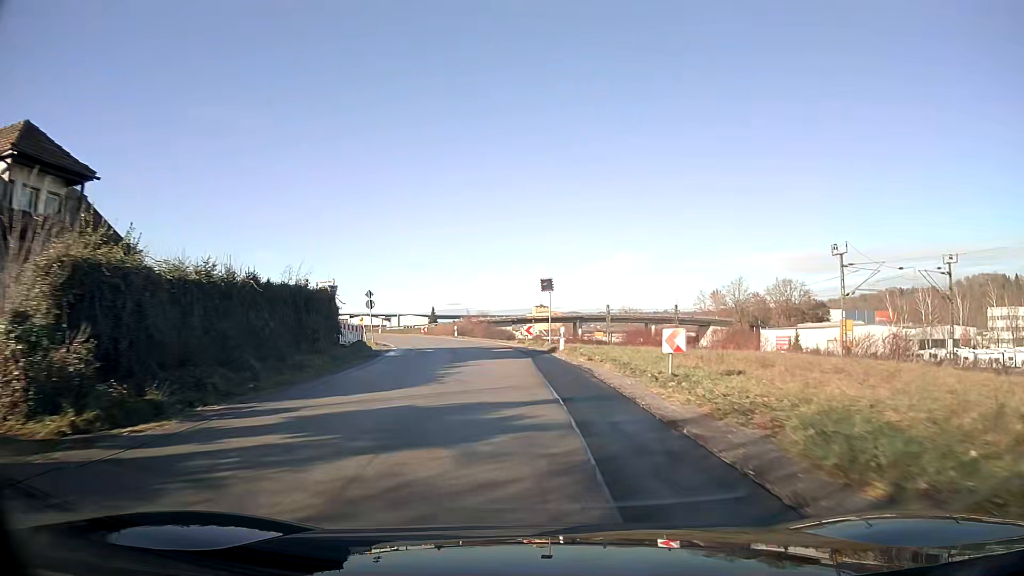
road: unclassified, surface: asphalt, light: Day
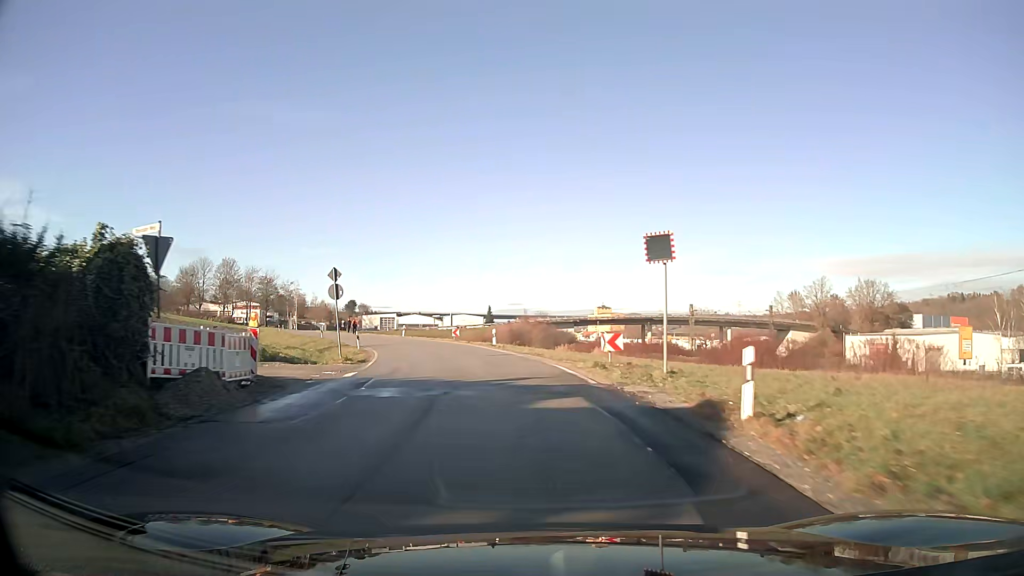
(-0.6, +18.2) m; -5°
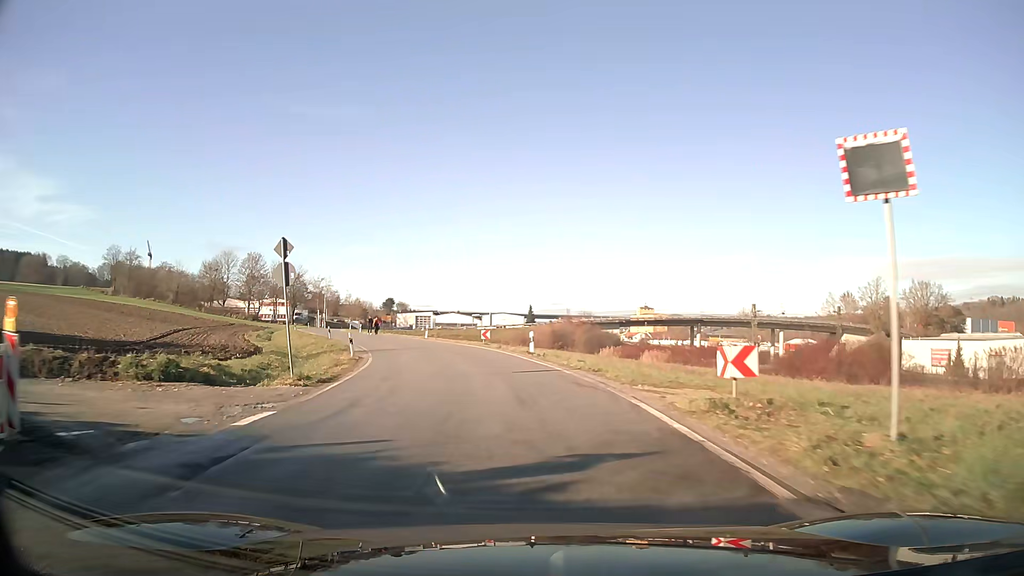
(-0.3, +9.0) m; -3°
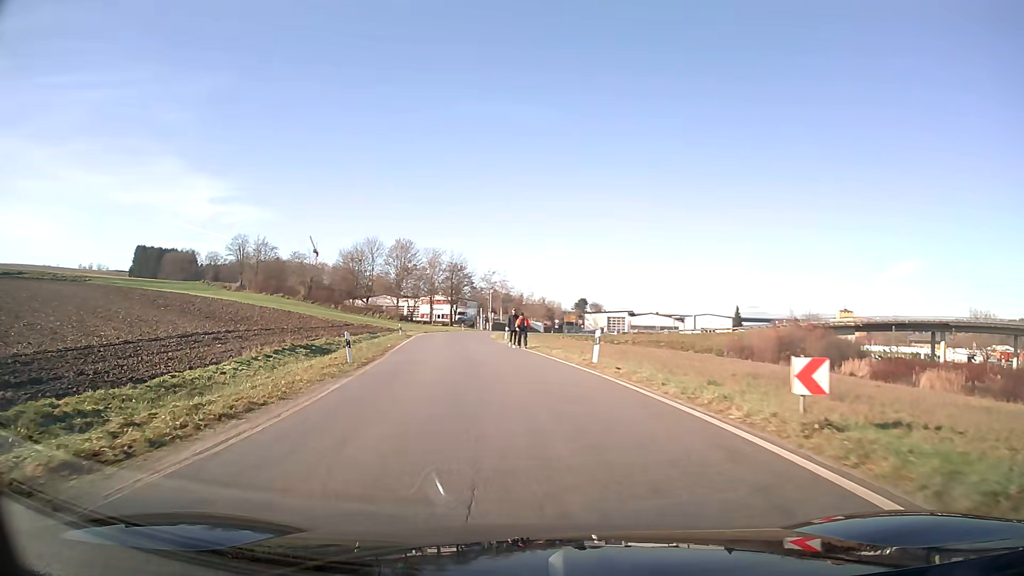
(-3.7, +29.9) m; -18°
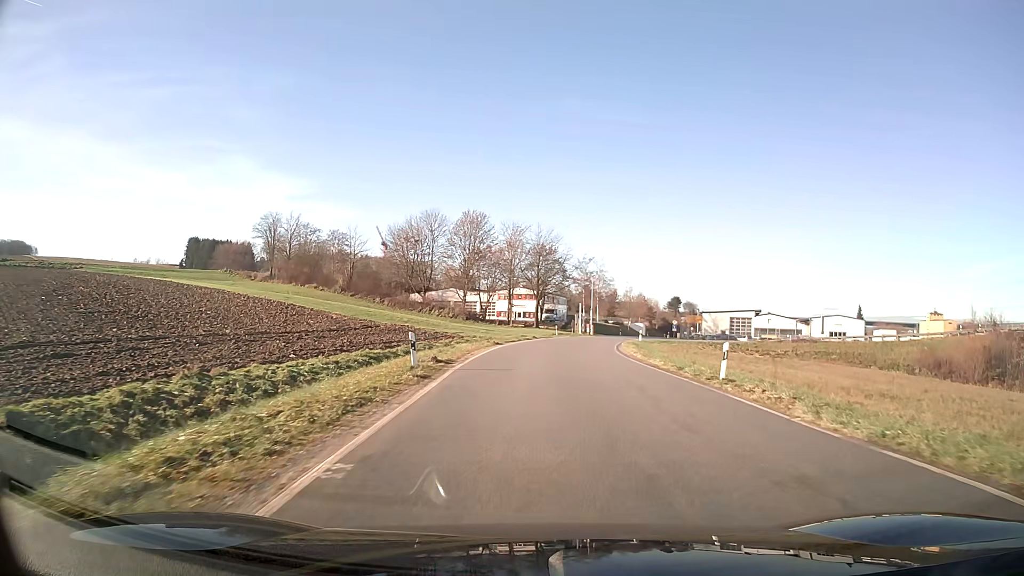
(-3.5, +34.0) m; -3°
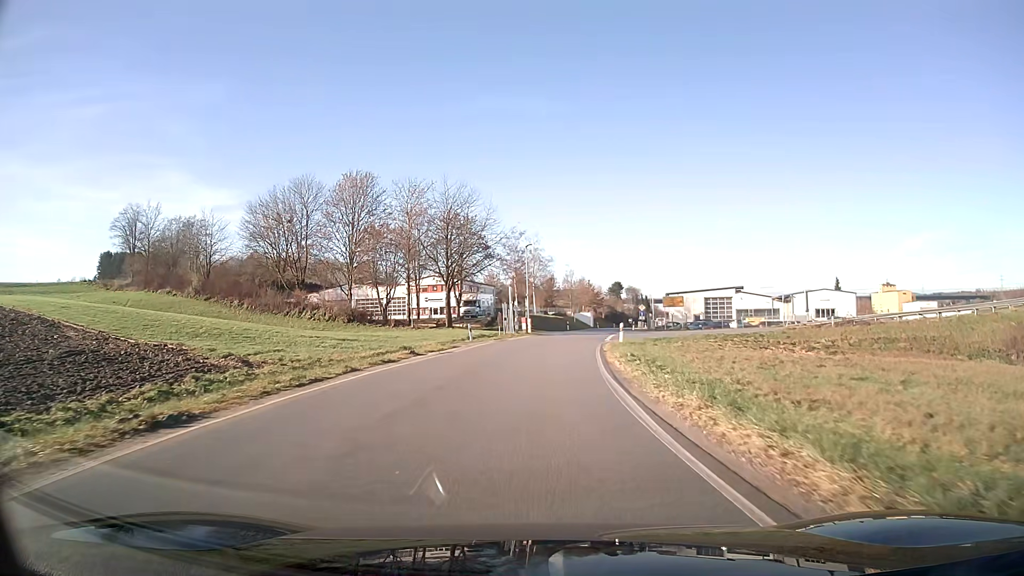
(+1.6, +28.8) m; +4°
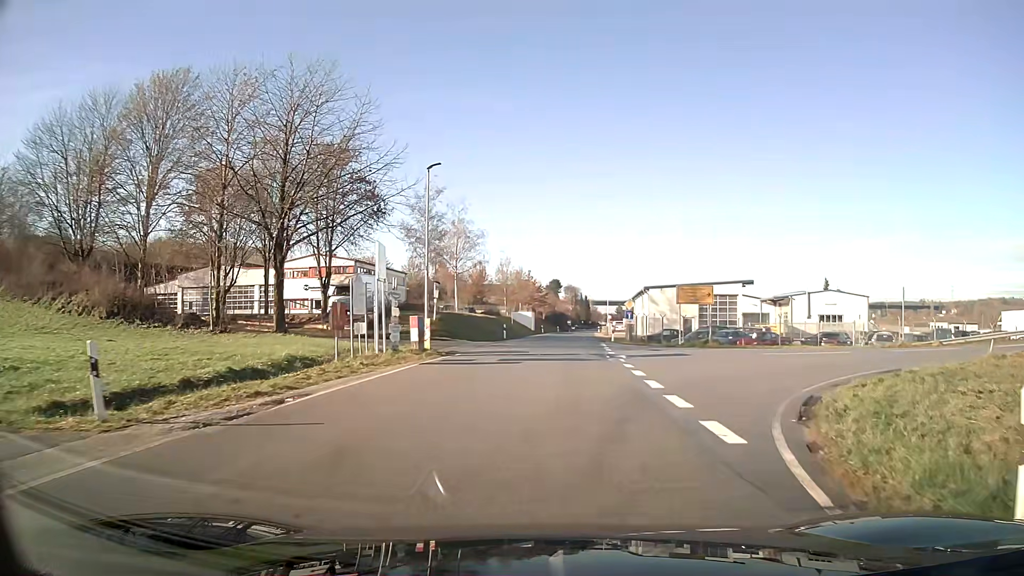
(+1.3, +31.1) m; +8°
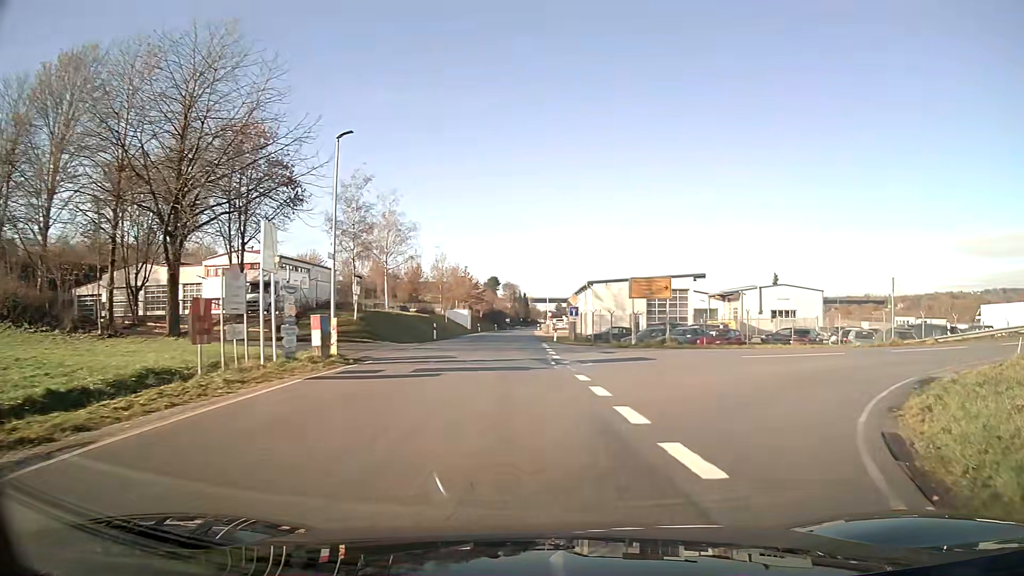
(+0.3, +5.0) m; +7°
(+2, +10) (+8, +17) (+18, +21) (+28, +22) (+38, +22) (+48, +22) (+58, +22) (+68, +22) (+78, +23) (+88, +23) m
